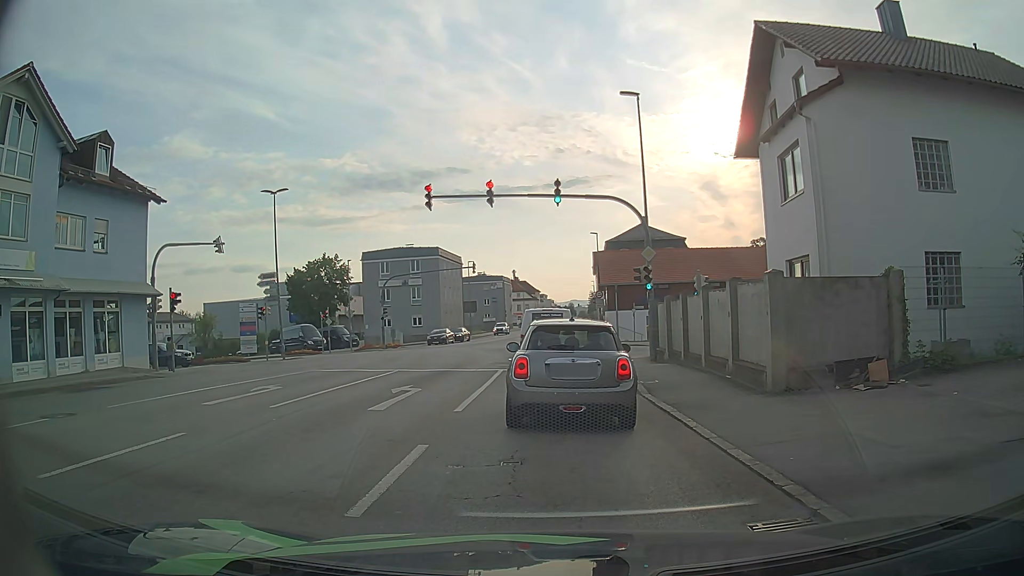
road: tertiary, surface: asphalt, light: Day
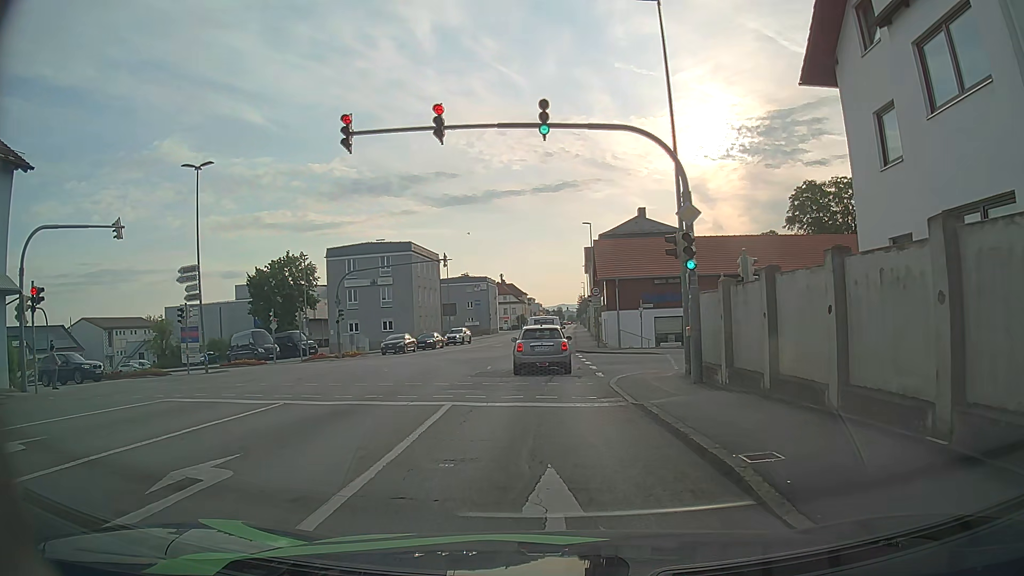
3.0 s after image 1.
(+0.3, +9.0) m; +3°
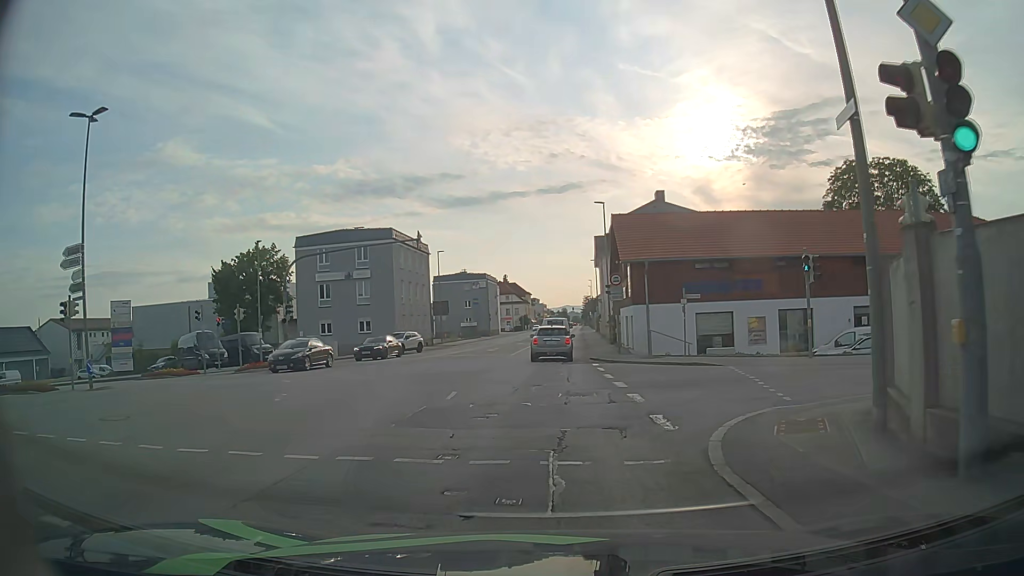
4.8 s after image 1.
(-0.1, +10.4) m; 0°
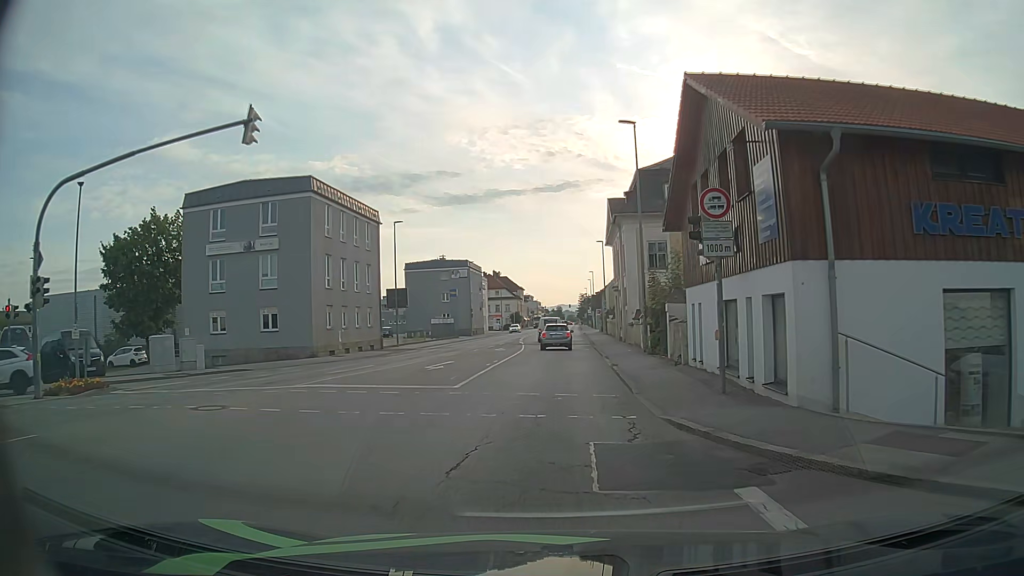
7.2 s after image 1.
(-0.2, +19.8) m; 0°
